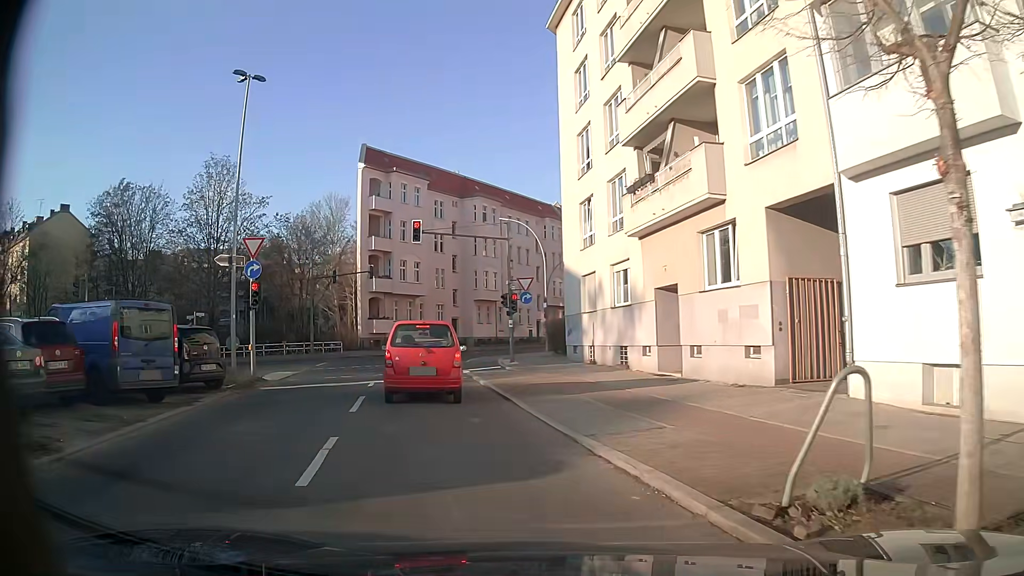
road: secondary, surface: asphalt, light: Day
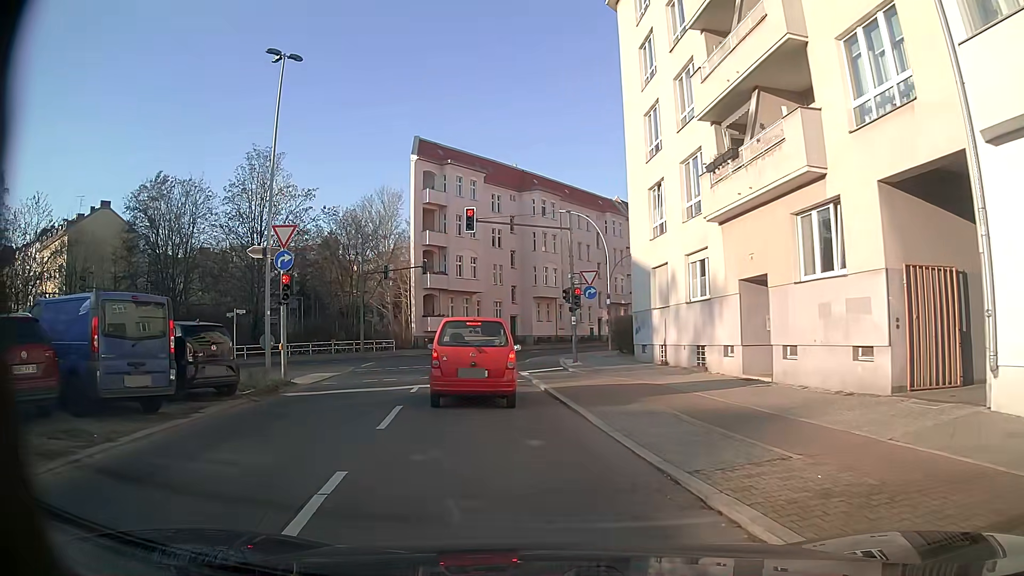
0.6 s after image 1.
(-0.2, +2.4) m; -8°
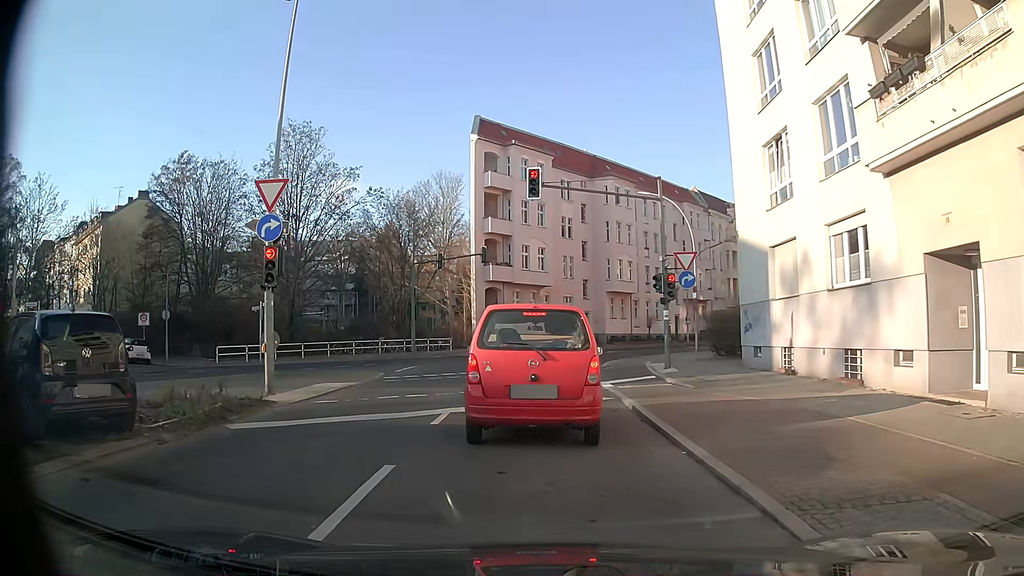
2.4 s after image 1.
(-0.4, +6.0) m; -7°
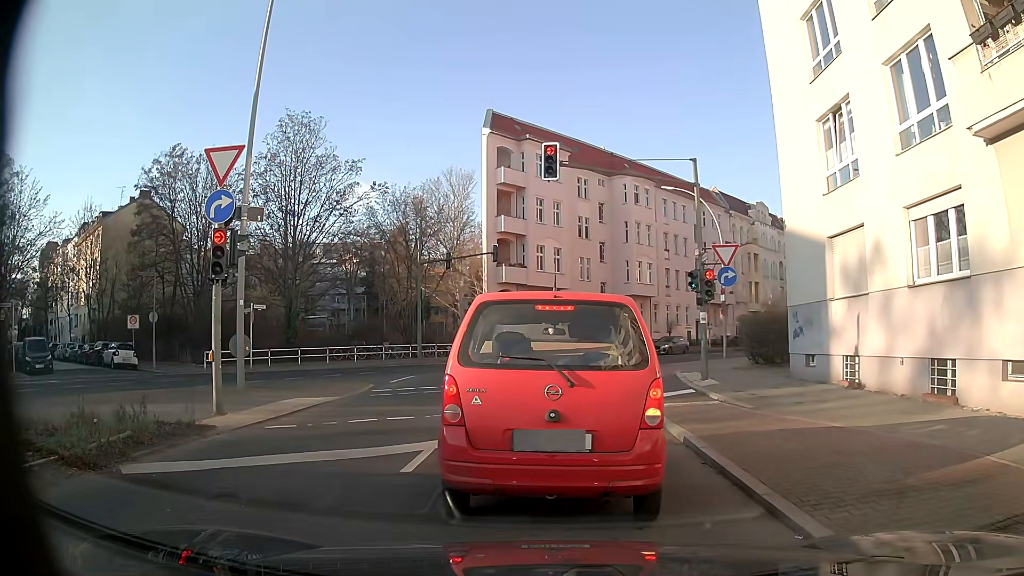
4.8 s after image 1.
(0.0, +3.0) m; -1°
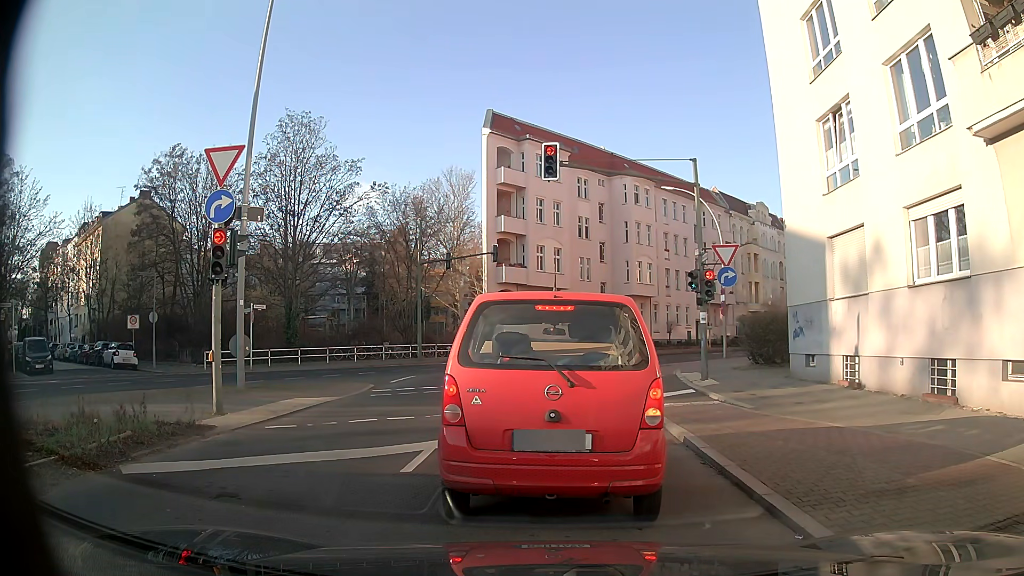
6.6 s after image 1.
(0.0, +0.1) m; 0°
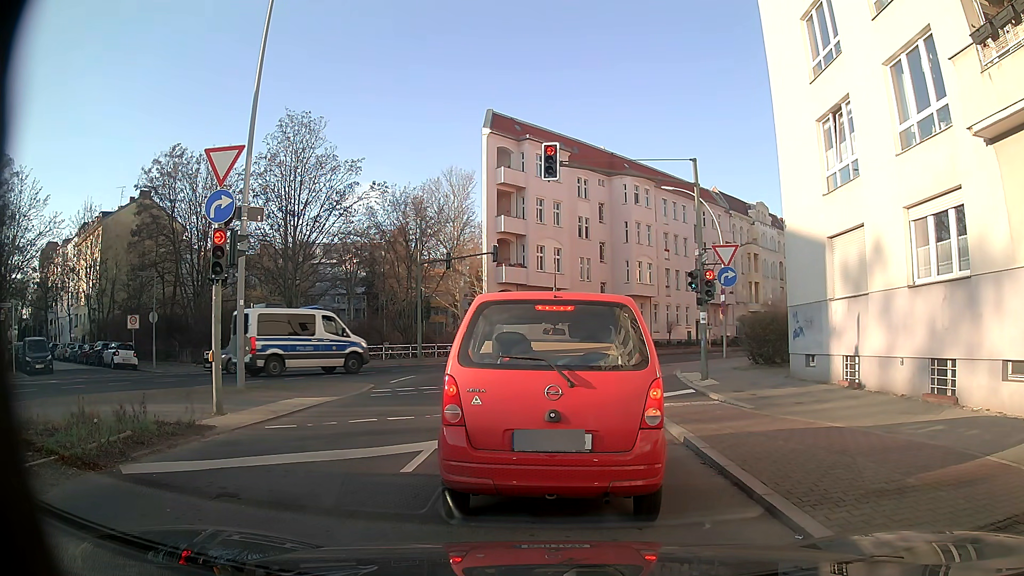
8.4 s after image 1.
(0.0, 0.0) m; 0°
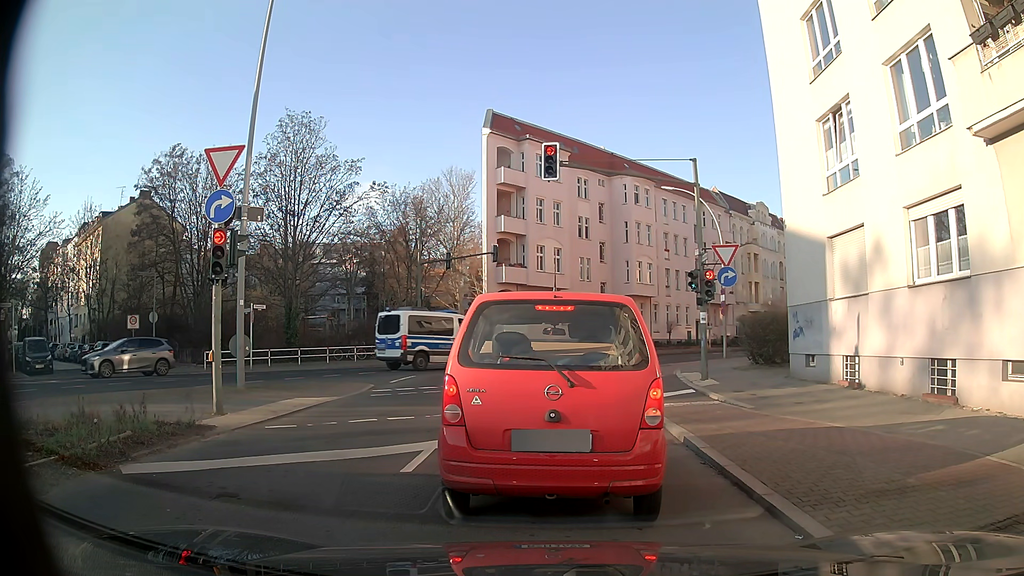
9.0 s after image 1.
(0.0, 0.0) m; 0°
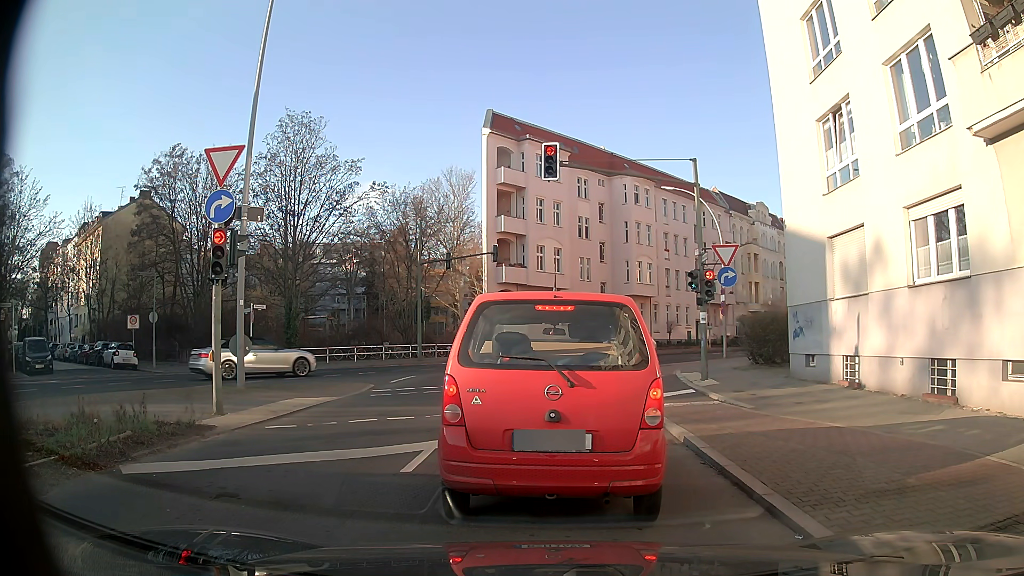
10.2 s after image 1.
(0.0, 0.0) m; 0°
